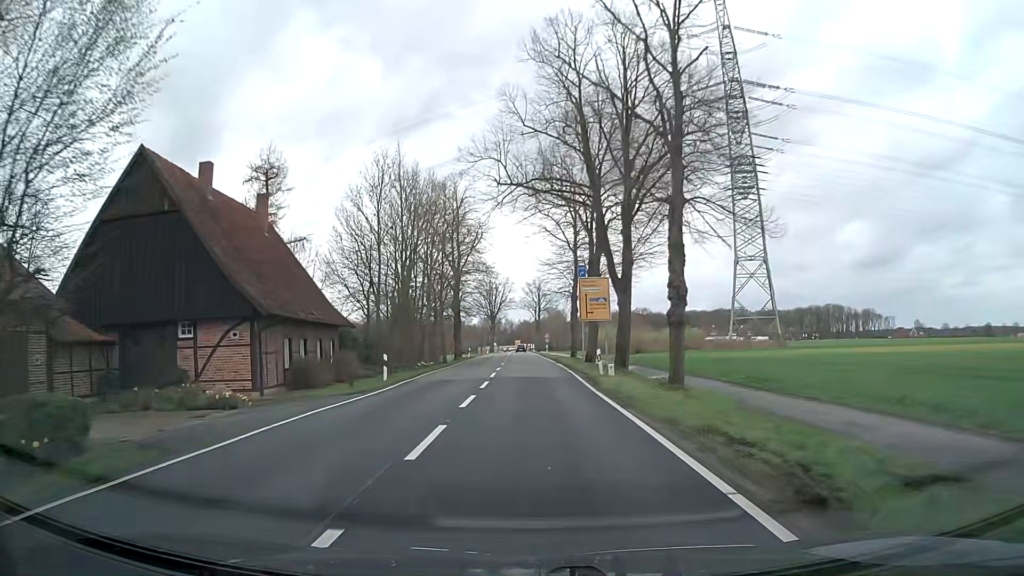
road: secondary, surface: asphalt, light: Day
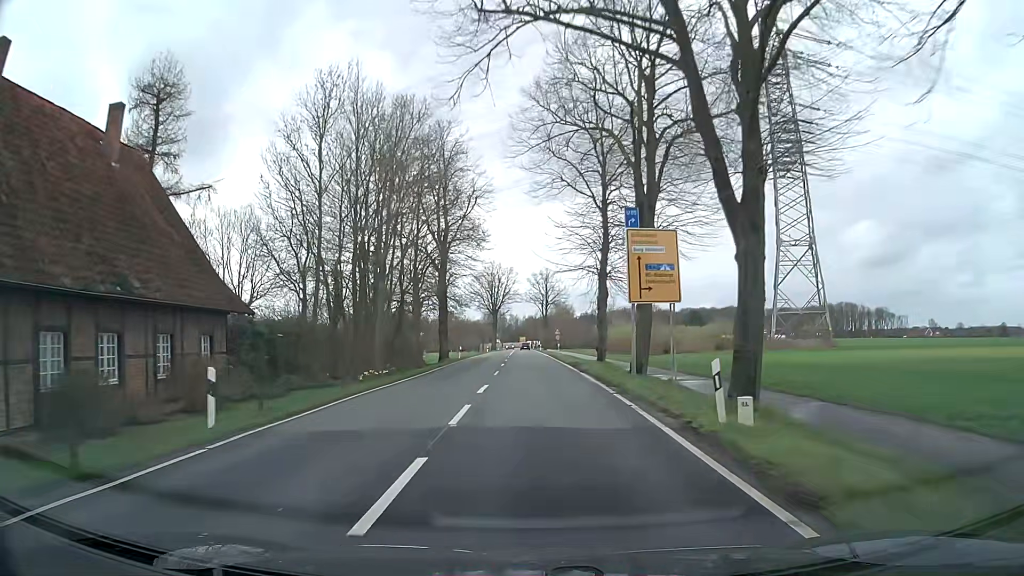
(-0.1, +15.1) m; 0°
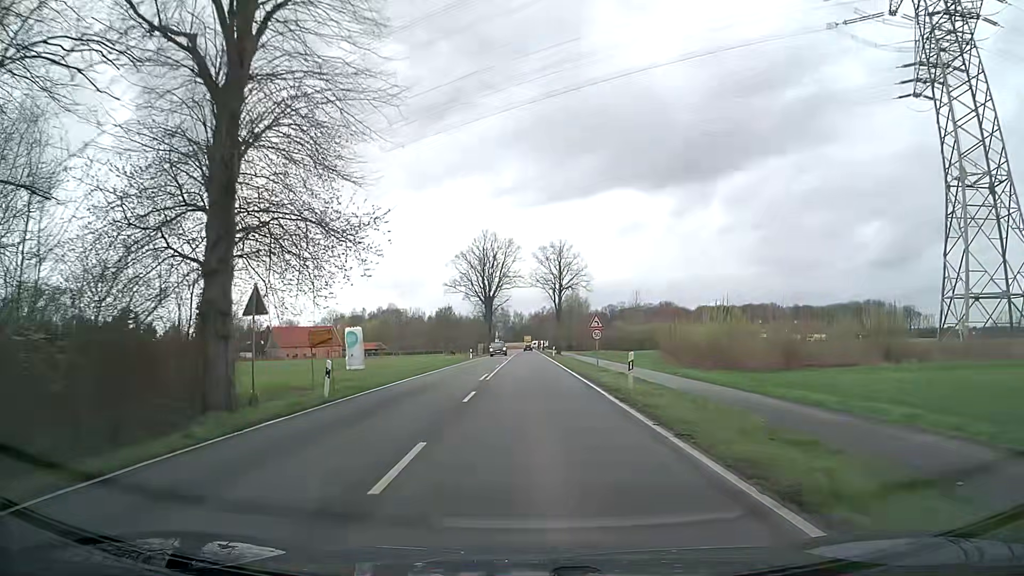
(-0.1, +37.8) m; -1°
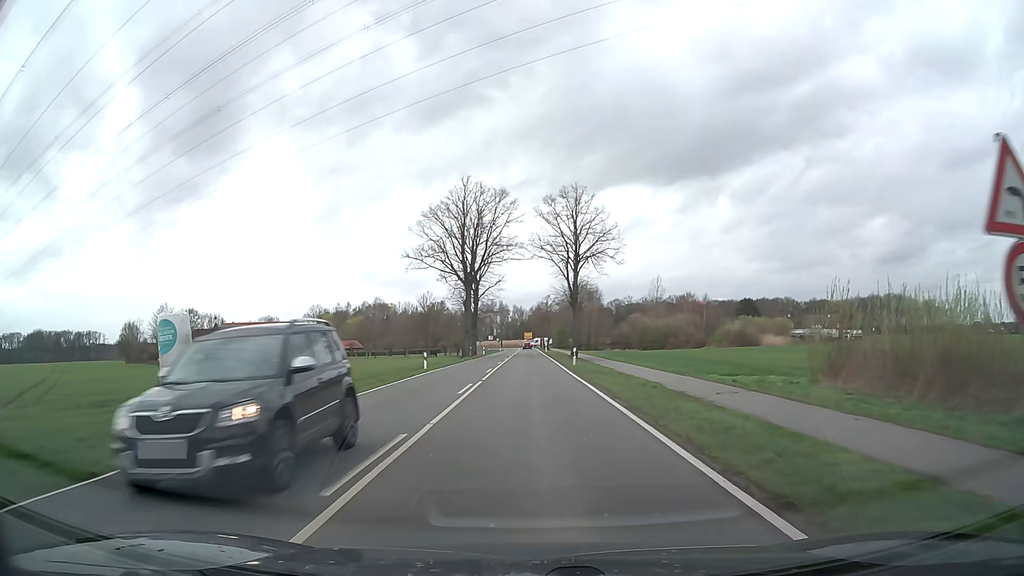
(0.0, +30.5) m; 0°
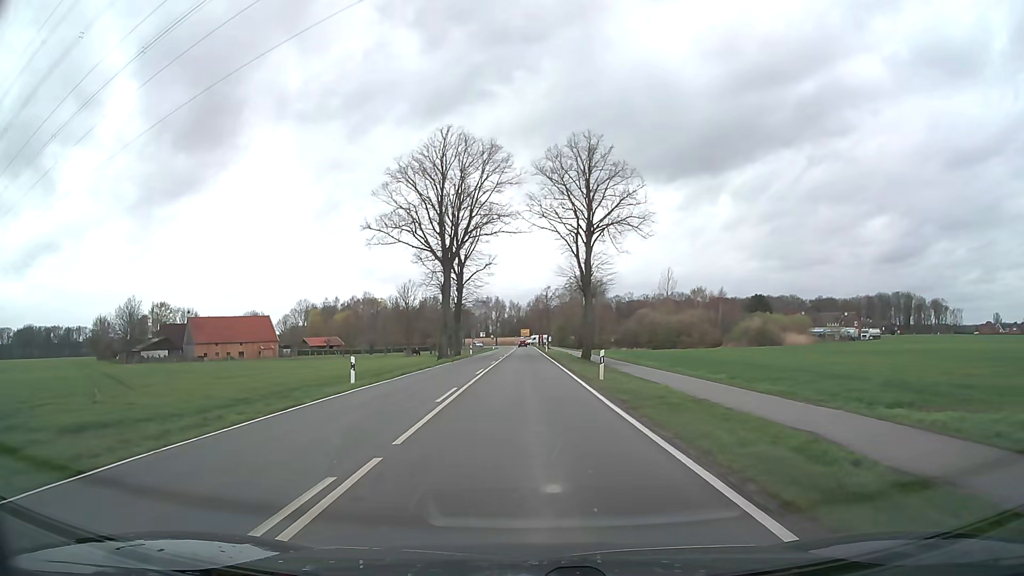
(0.0, +15.3) m; 0°
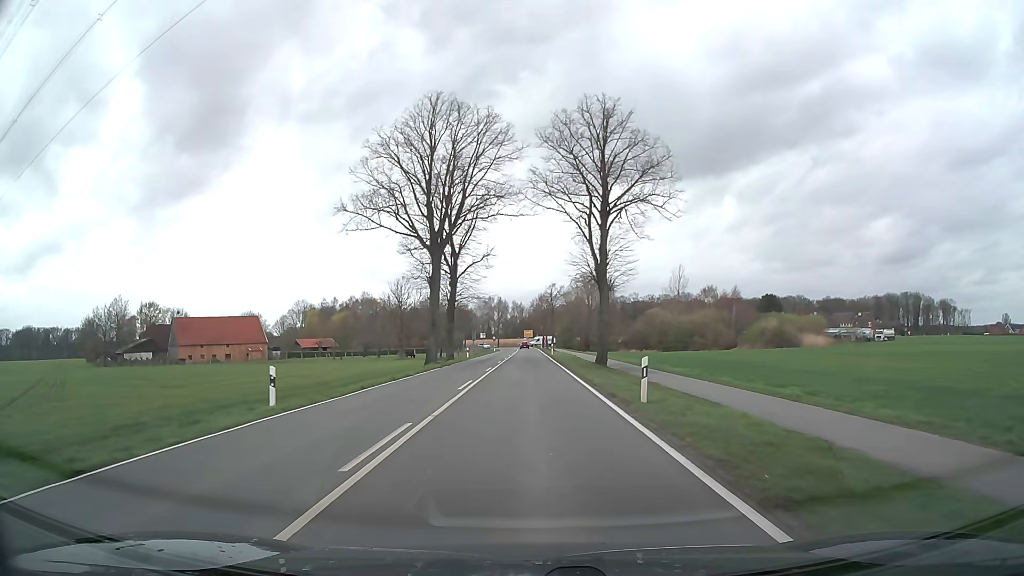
(0.0, +7.7) m; 0°
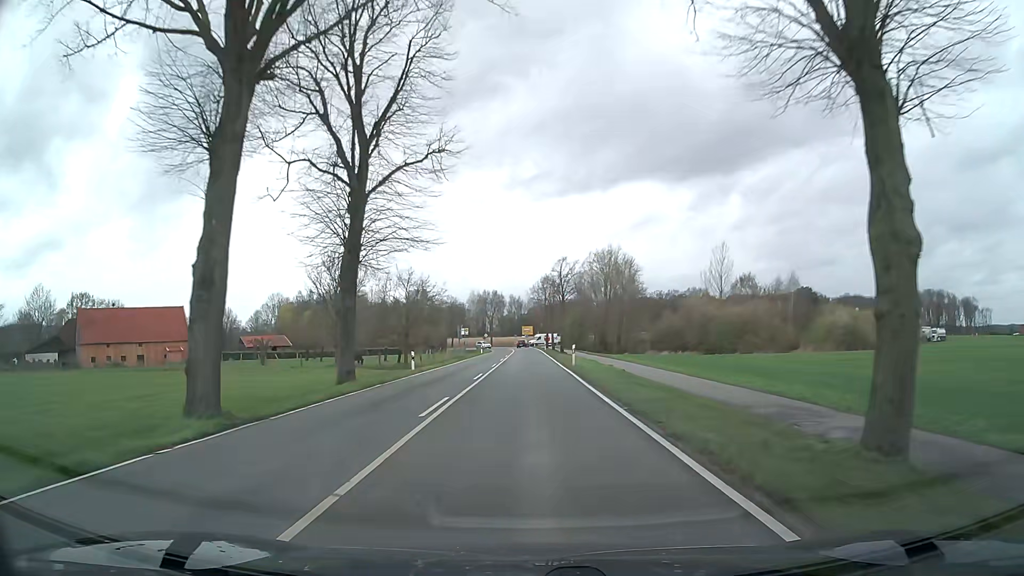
(-0.1, +30.9) m; 0°
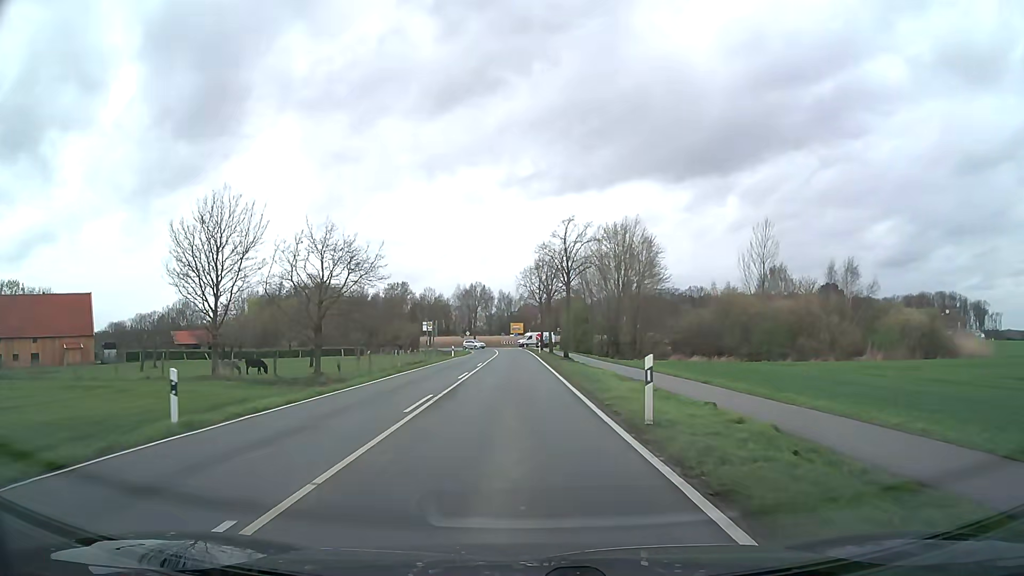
(+0.2, +23.3) m; +1°
(0, +10) (0, +20) (0, +30) (-1, +40) (-1, +50) (-1, +60) (-1, +70) (-2, +80) (-2, +90) (-3, +100) m
